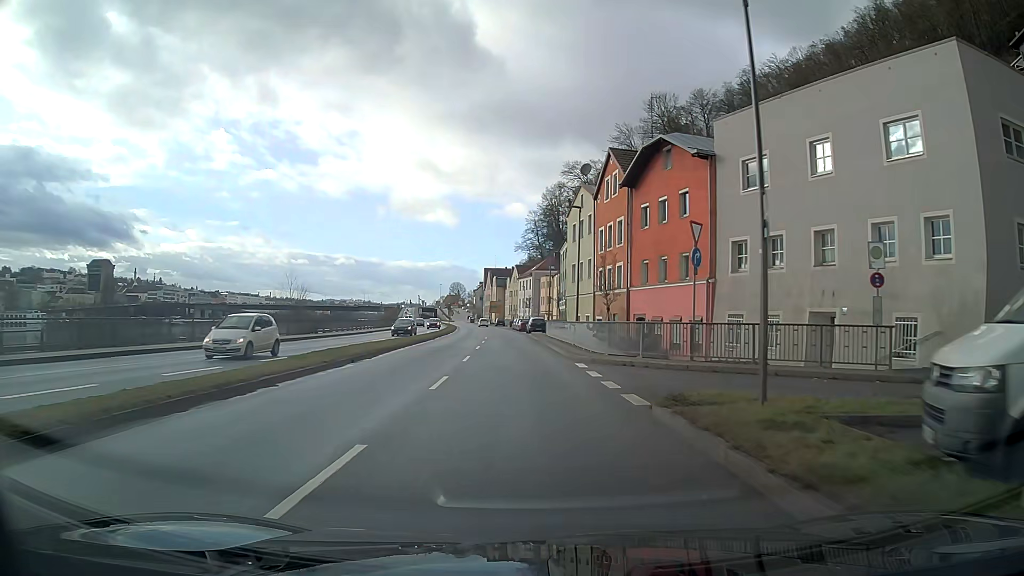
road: primary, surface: asphalt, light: Day
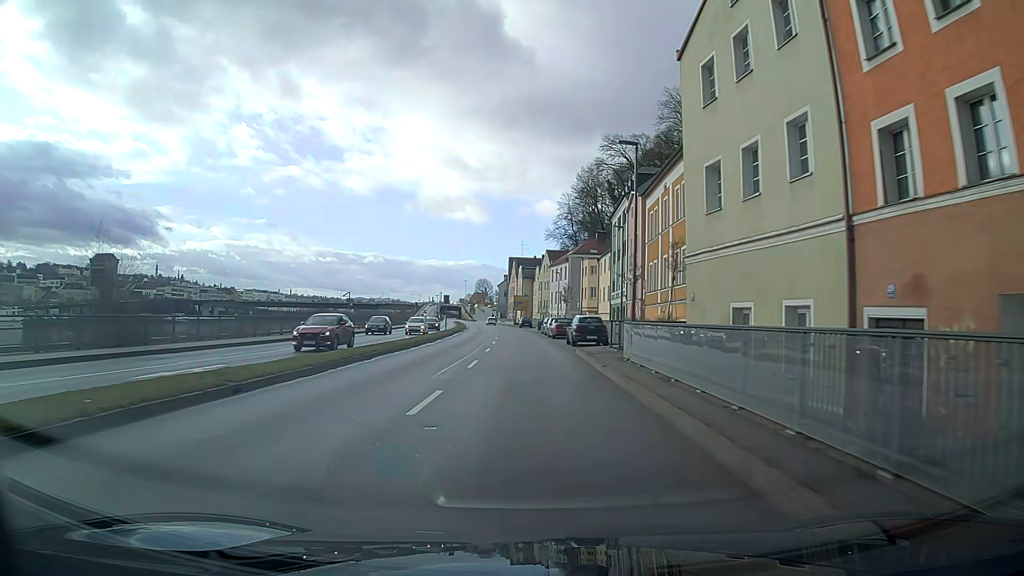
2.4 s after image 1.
(-0.7, +30.6) m; -2°
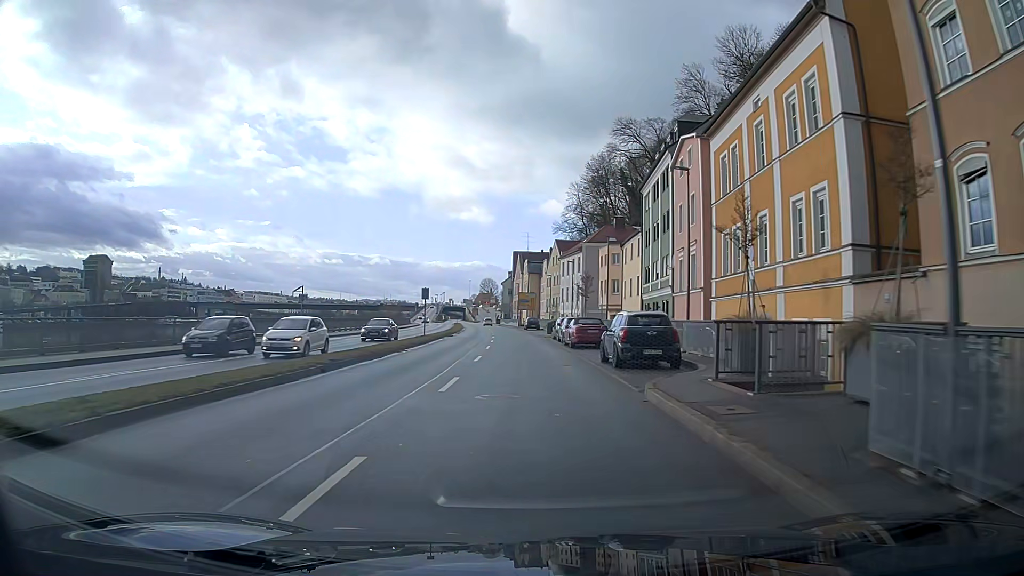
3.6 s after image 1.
(-0.1, +15.3) m; -1°
(0, +10) (0, +20) (0, +30) (-1, +40) (-1, +50) (-2, +60) (-2, +70) (-3, +80) (-4, +90) (-5, +100) m
